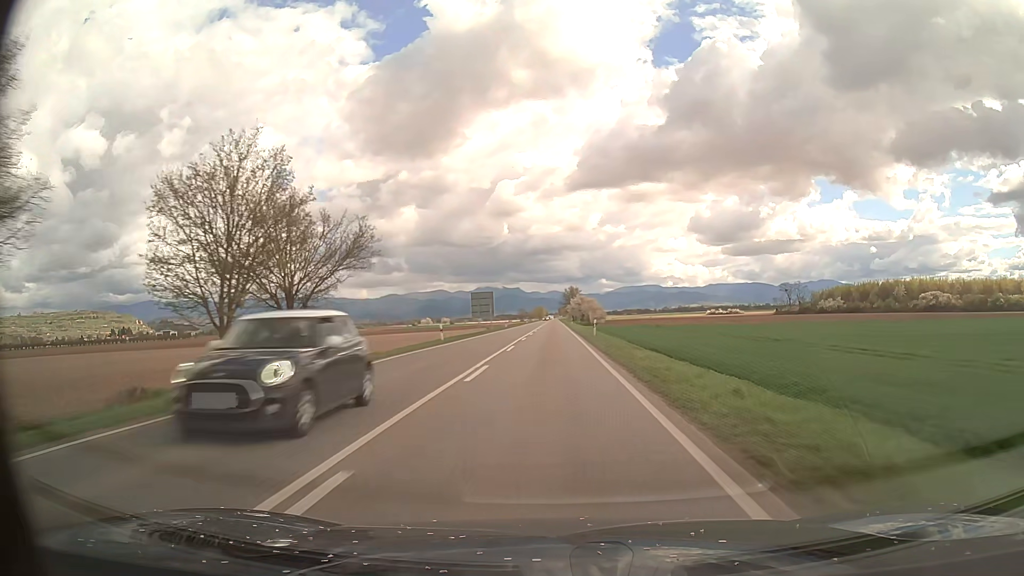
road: primary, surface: asphalt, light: Day
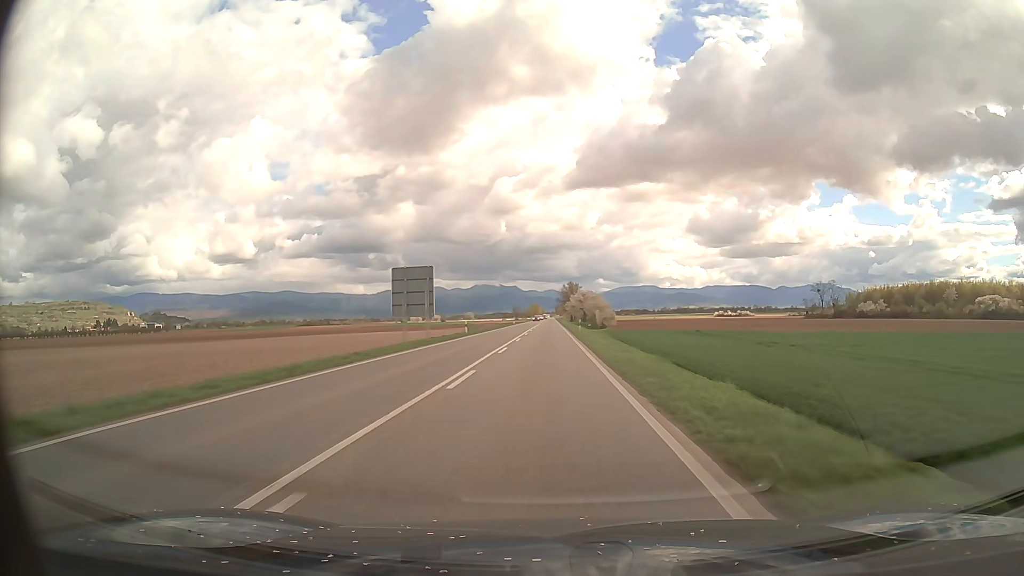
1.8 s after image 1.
(0.0, +37.1) m; 0°
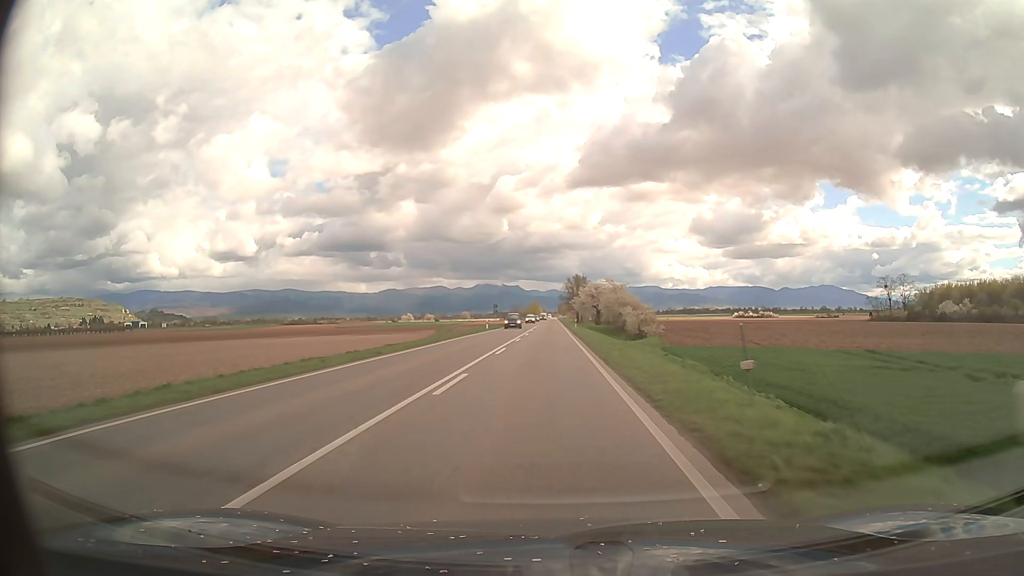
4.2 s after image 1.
(0.0, +49.3) m; 0°
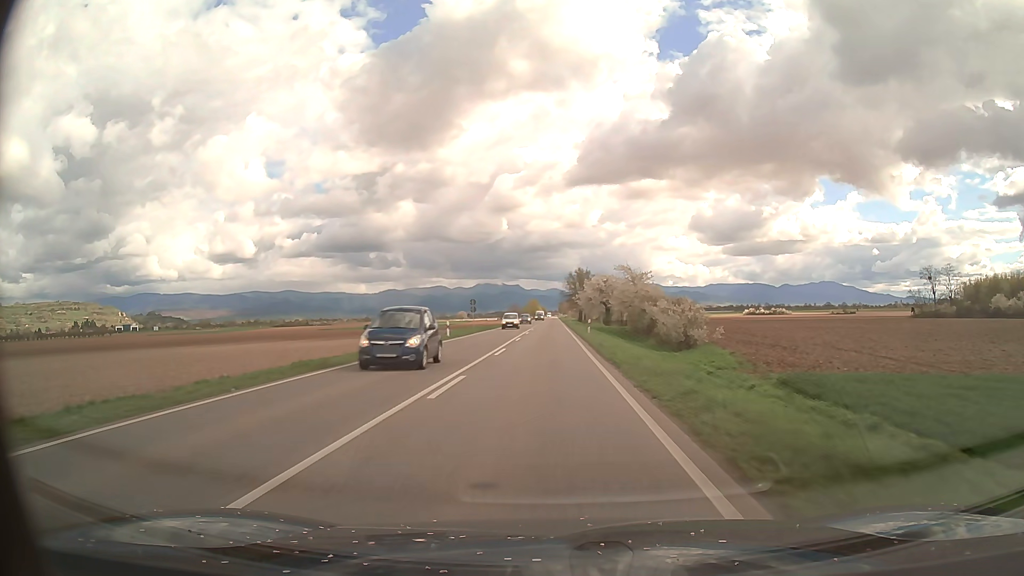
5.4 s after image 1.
(0.0, +24.6) m; 0°
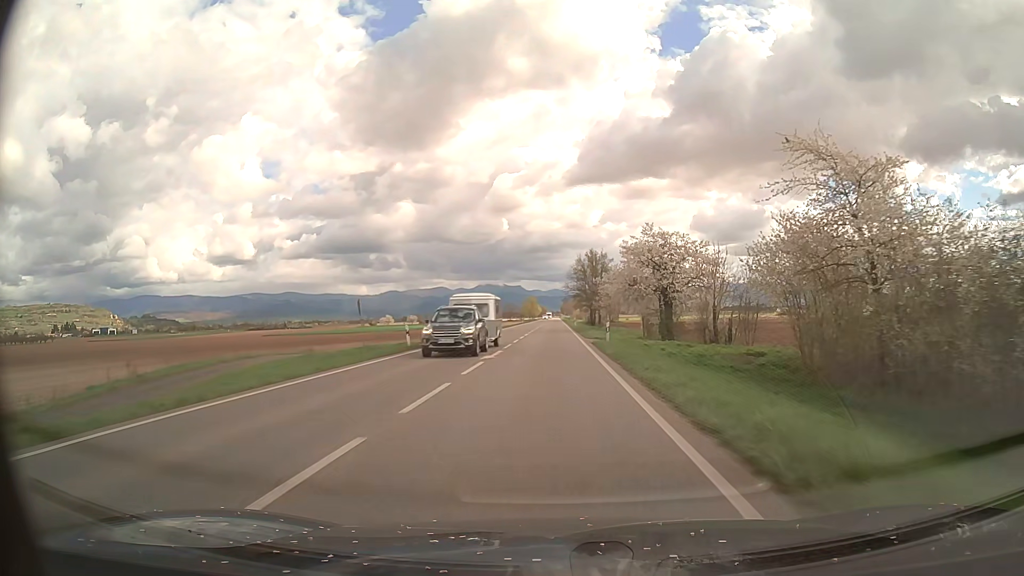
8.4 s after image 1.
(0.0, +61.6) m; 0°
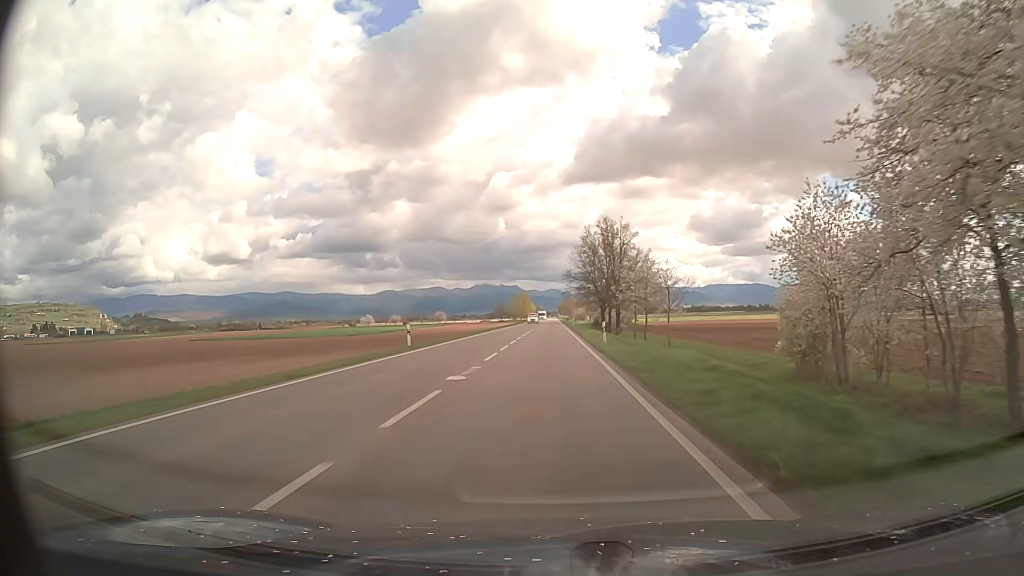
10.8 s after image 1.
(+0.1, +49.2) m; 0°
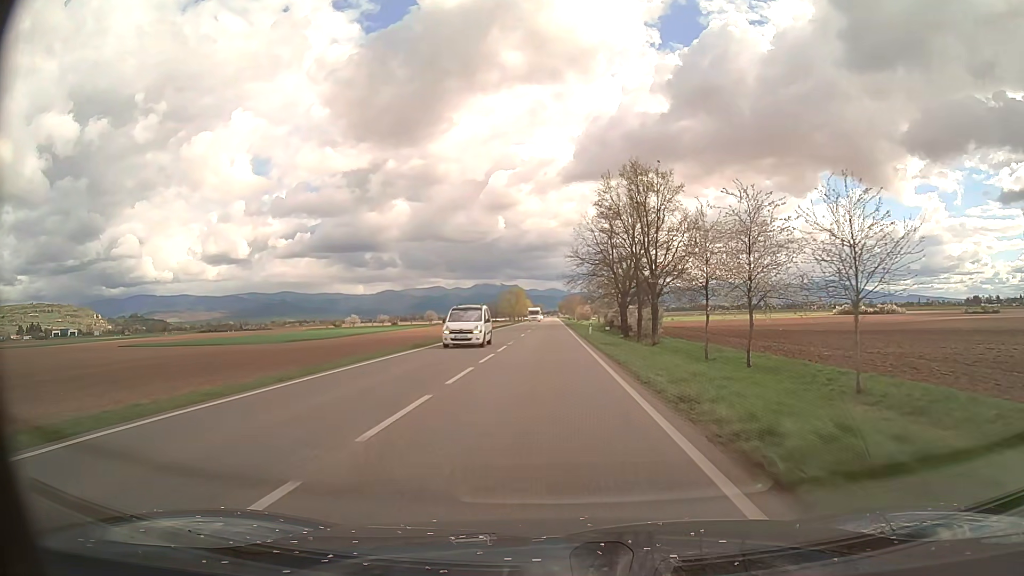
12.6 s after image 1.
(0.0, +37.0) m; 0°
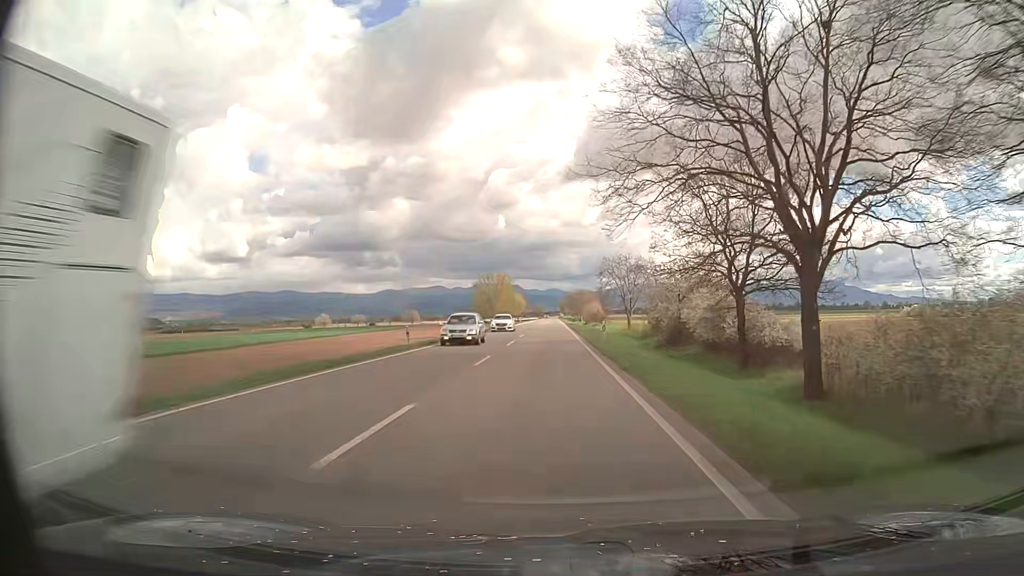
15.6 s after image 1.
(0.0, +61.5) m; 0°
(0, +10) (0, +20) (0, +30) (0, +40) (0, +50) (0, +60) (0, +70) (0, +80) (0, +90) (0, +100) m
